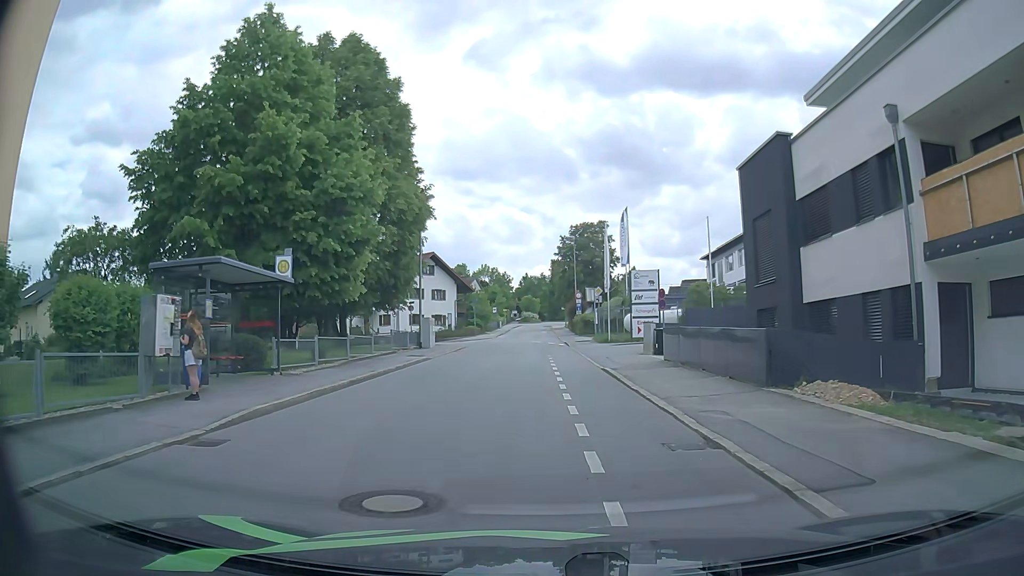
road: residential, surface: asphalt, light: Day
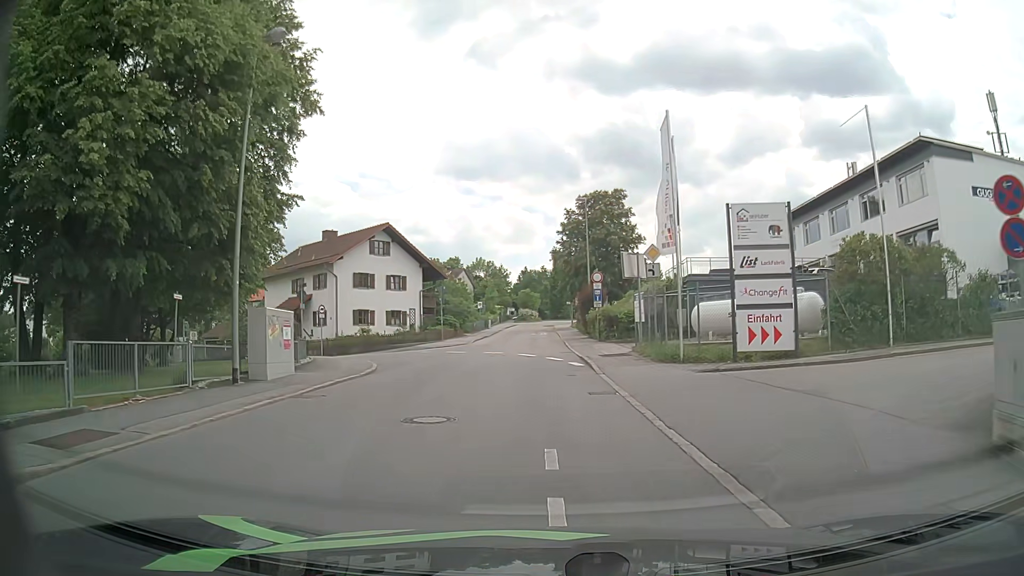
(+0.1, +21.7) m; 0°
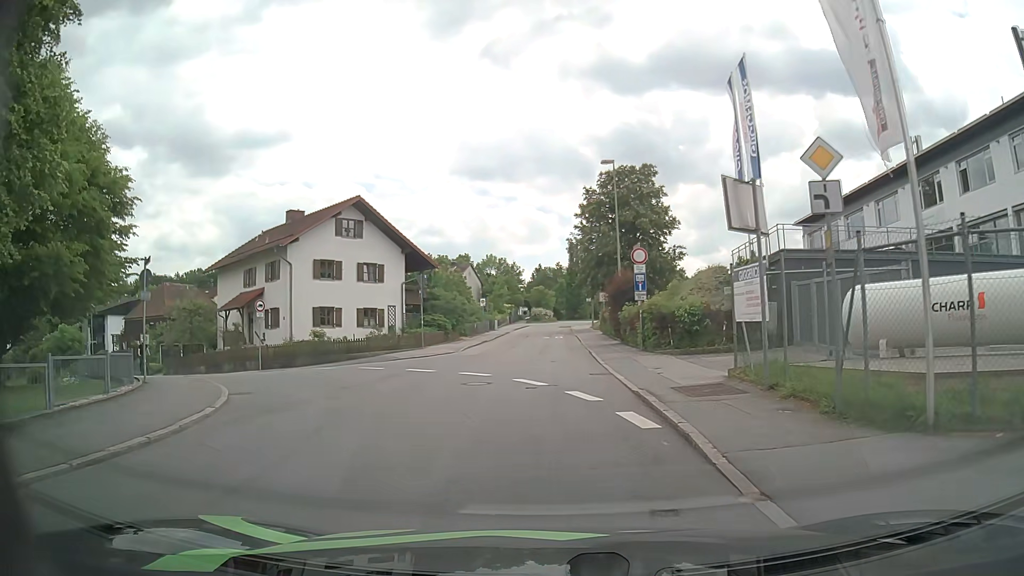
(-0.1, +11.9) m; -1°
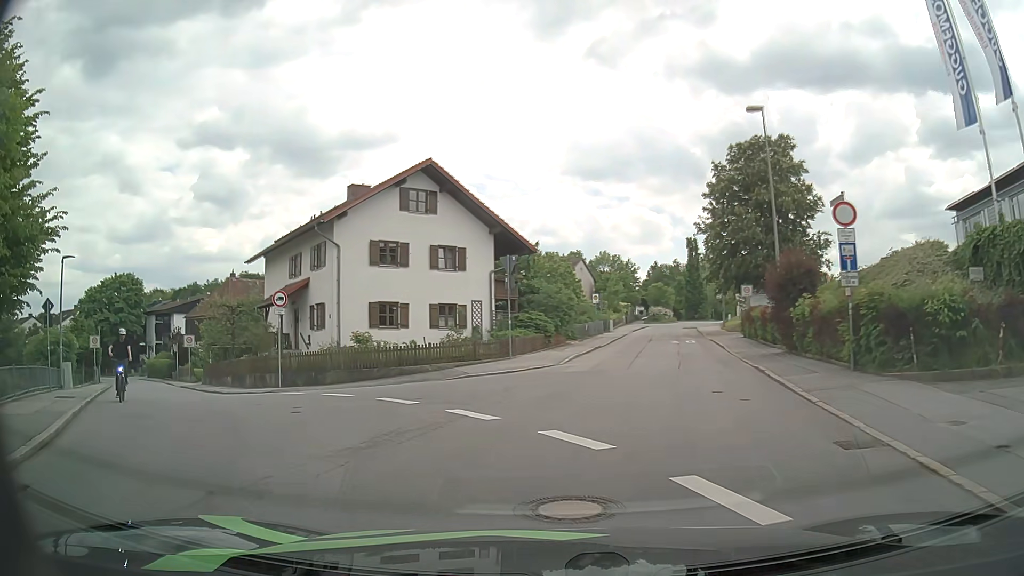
(-0.6, +9.8) m; -10°
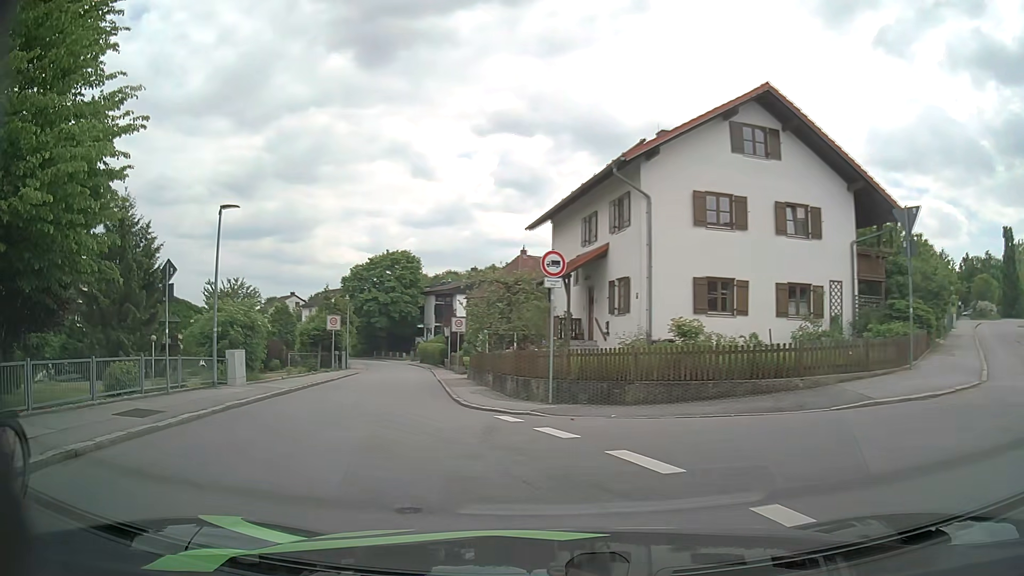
(-2.1, +8.8) m; -27°
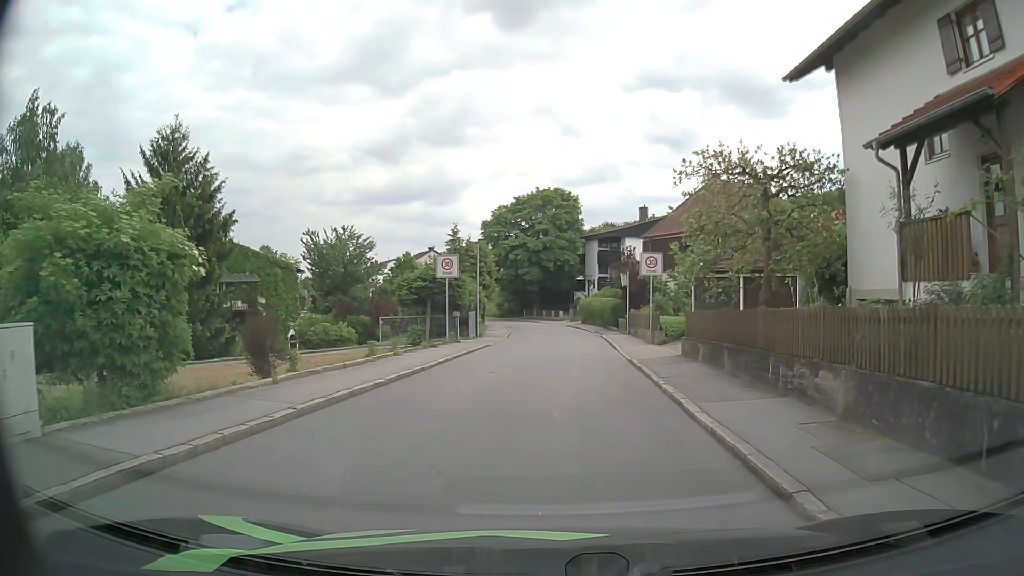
(-3.1, +16.0) m; -12°
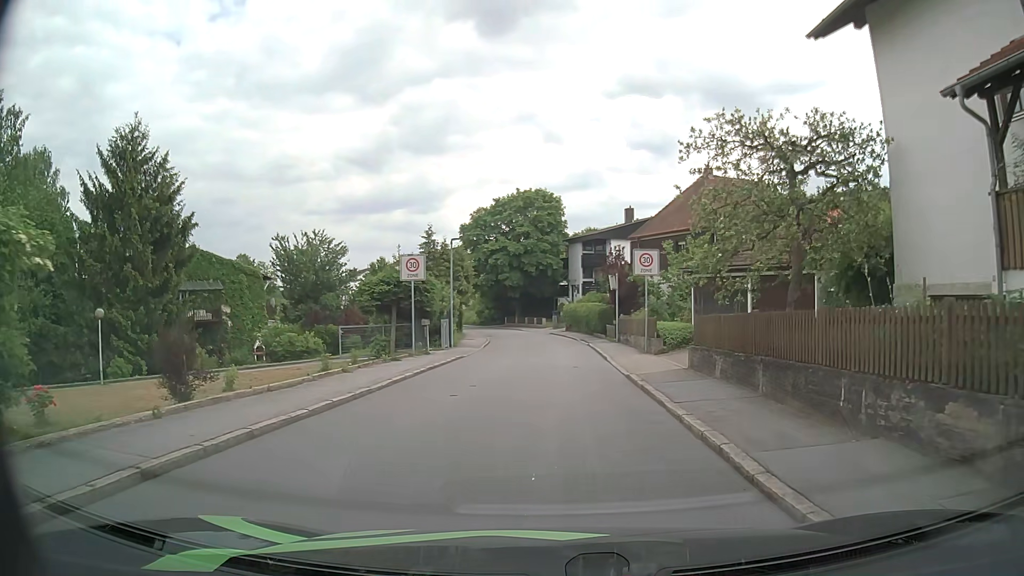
(0.0, +3.4) m; +2°
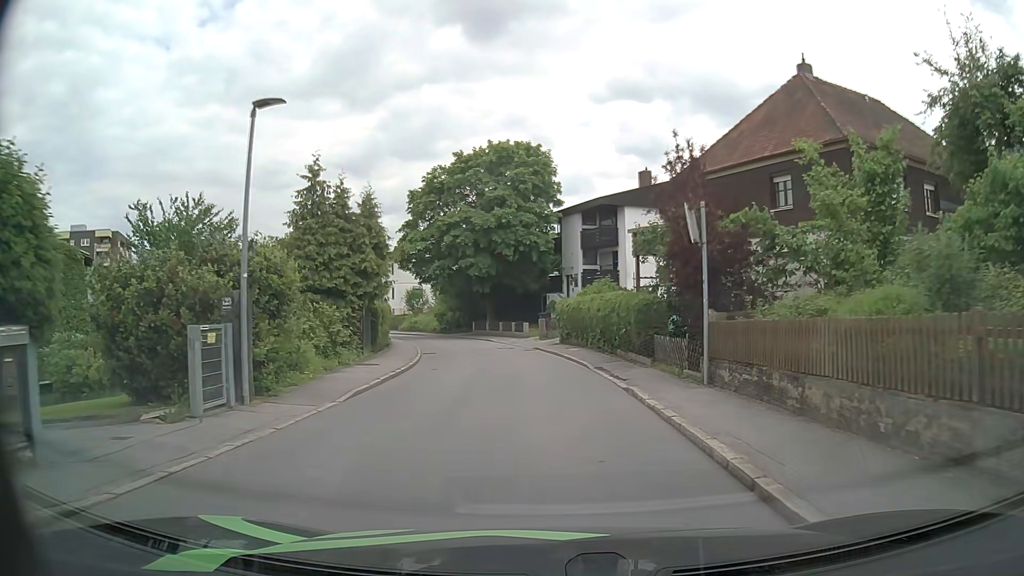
(-0.2, +21.4) m; 0°
